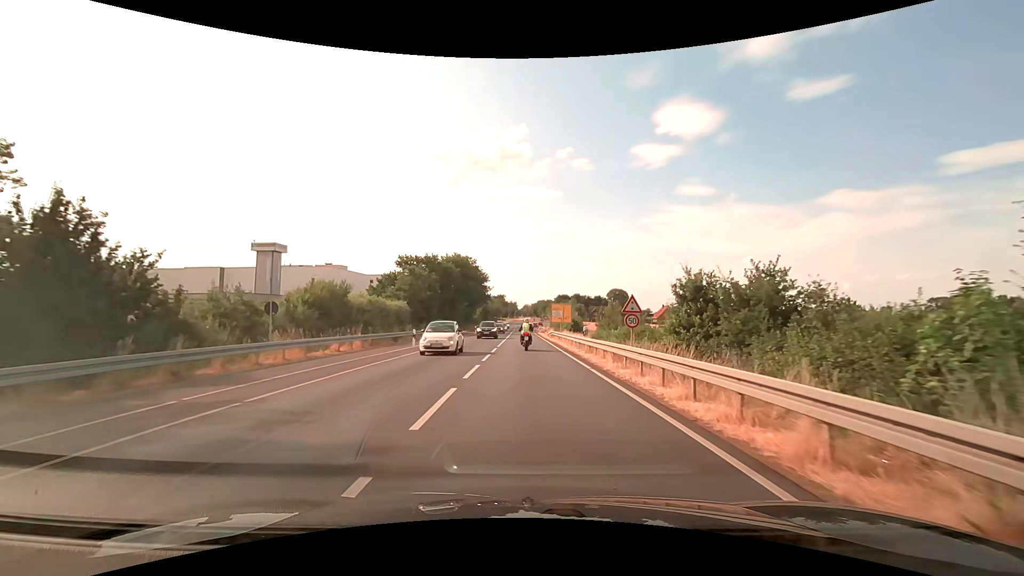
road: secondary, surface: asphalt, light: Day
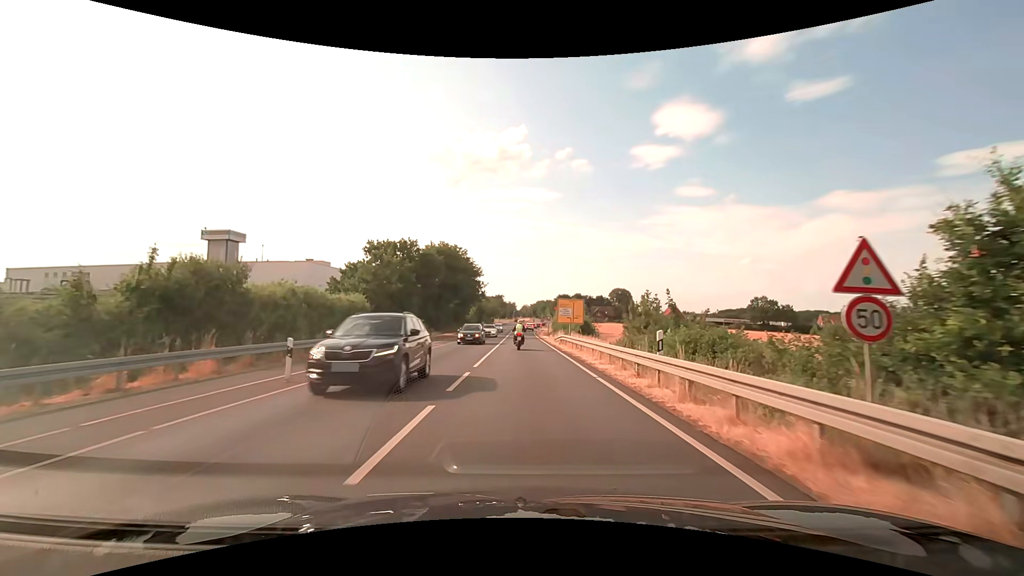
(0.0, +14.0) m; 0°
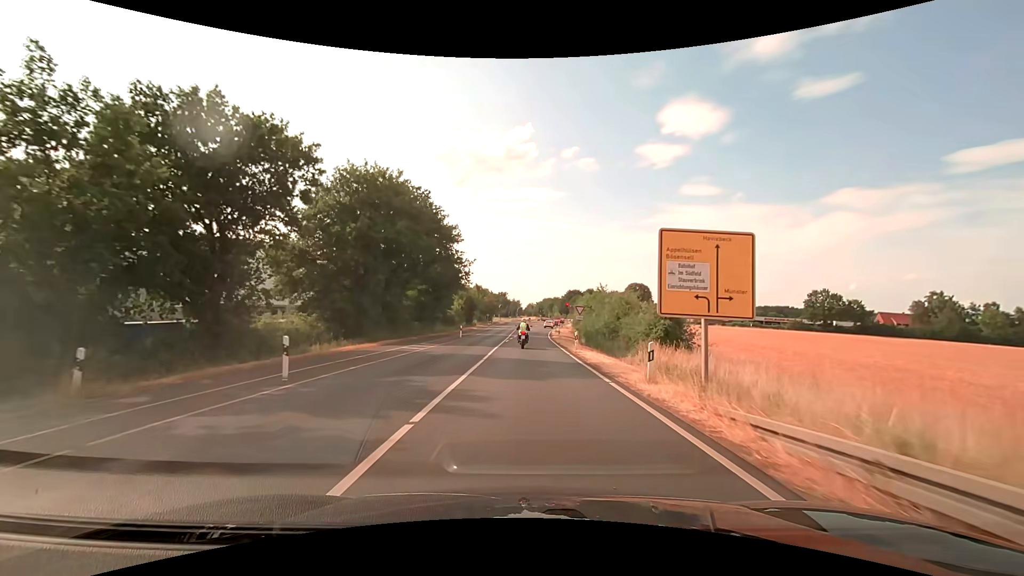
(-0.1, +37.4) m; 0°
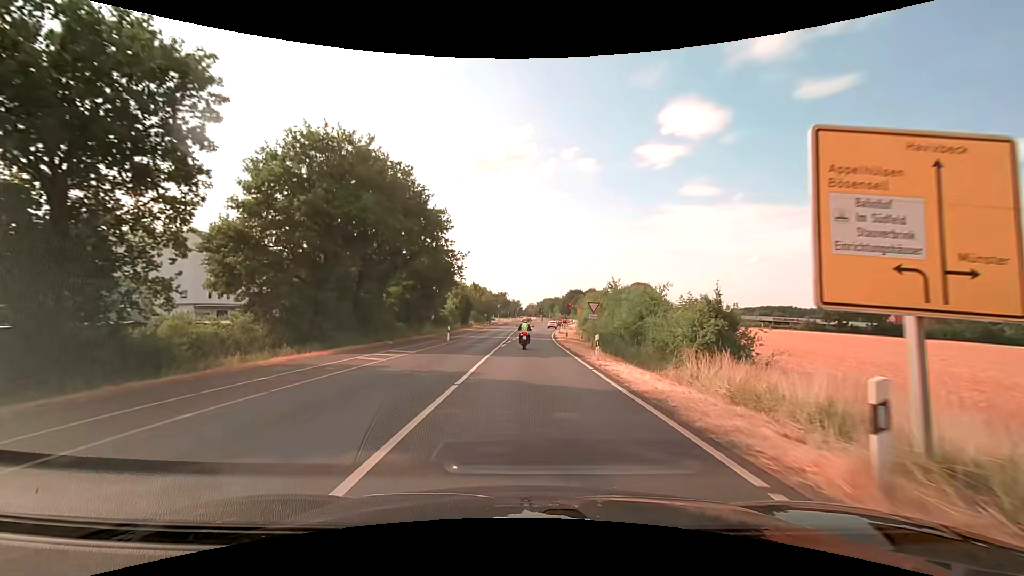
(0.0, +7.7) m; 0°
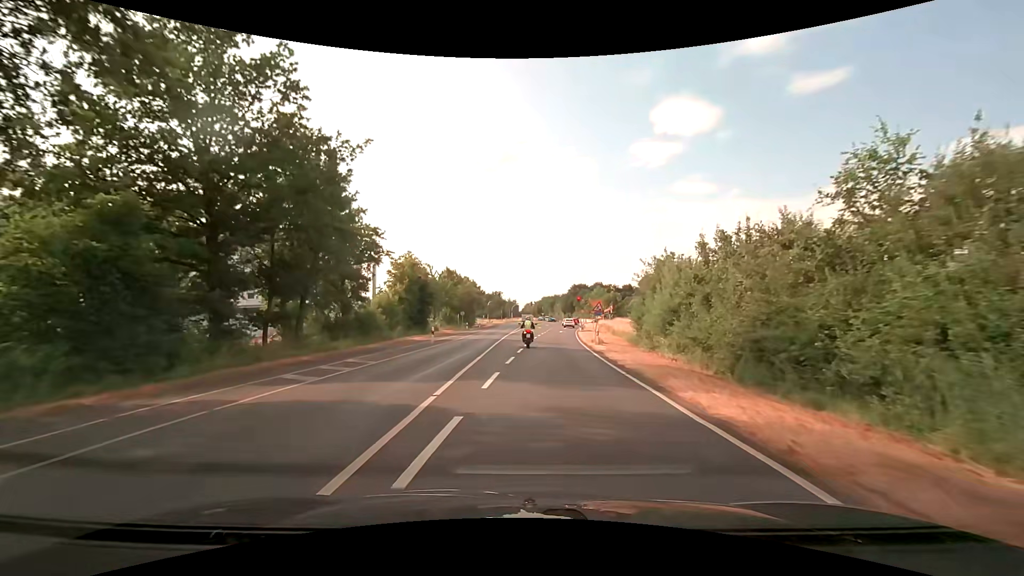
(+0.2, +37.9) m; 0°
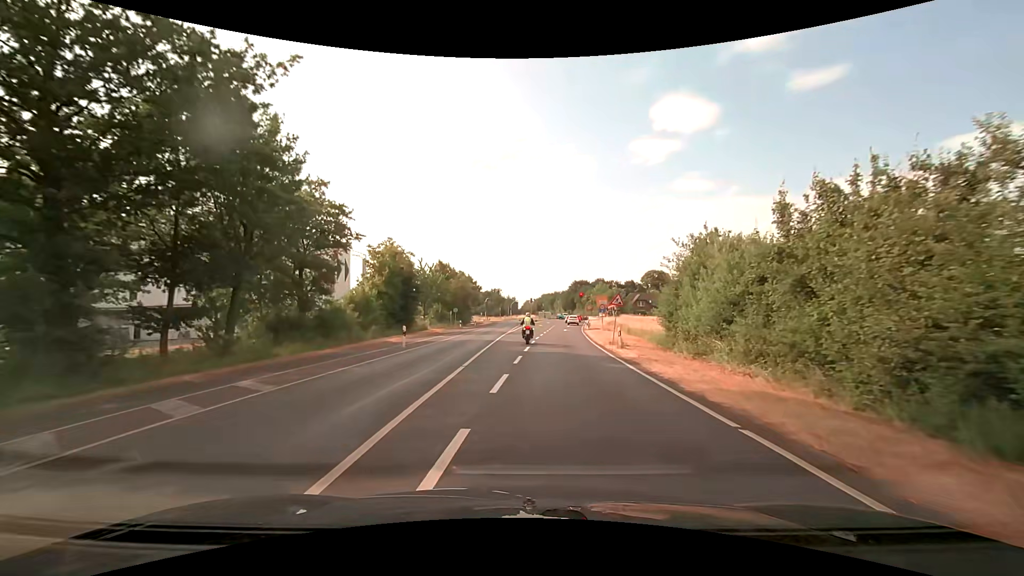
(0.0, +7.2) m; 0°
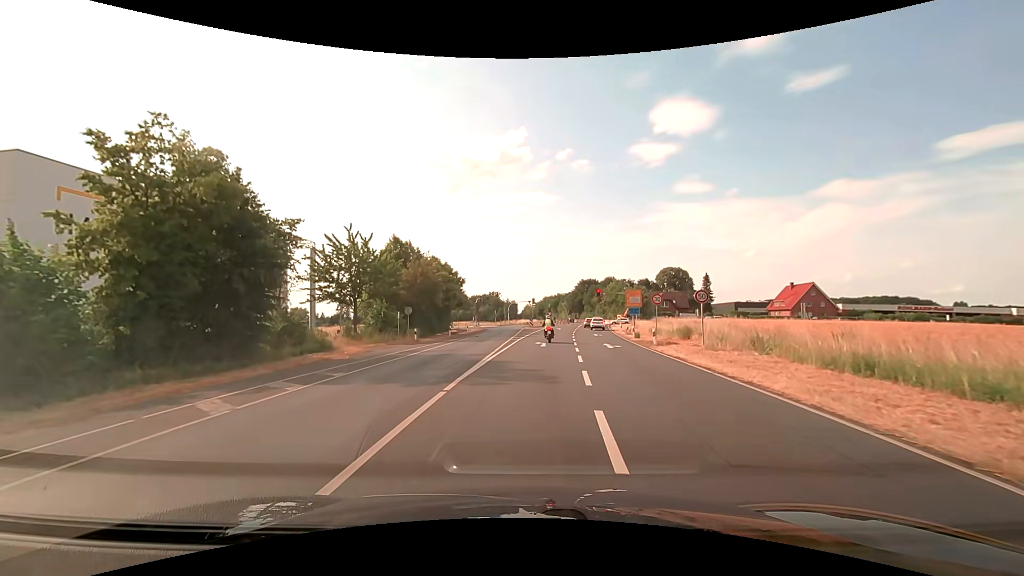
(-0.1, +27.8) m; 0°
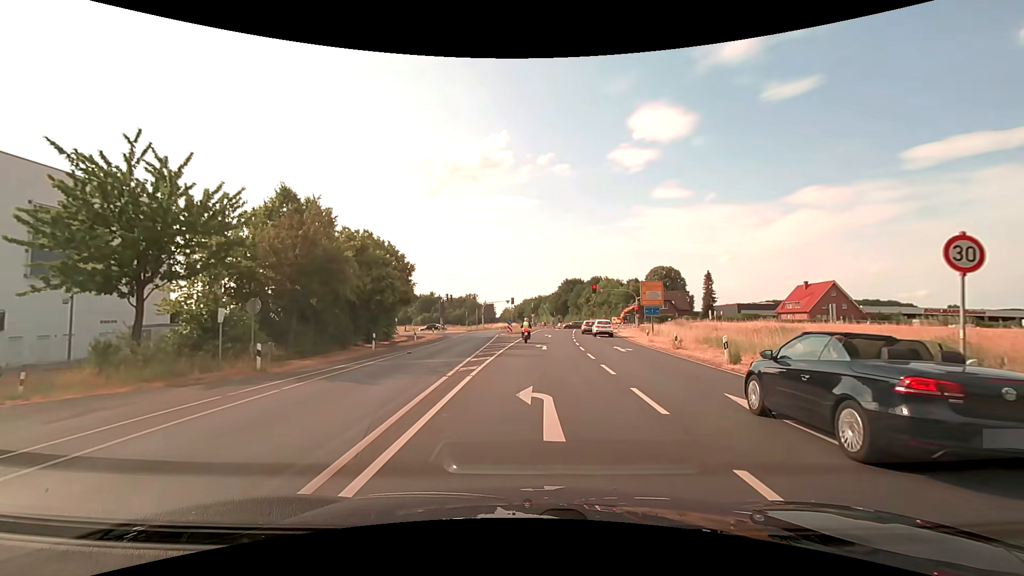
(+0.3, +20.6) m; +2°
(0, +10) (0, +20) (+1, +30) (+1, +40) (+2, +50) (+3, +60) (+5, +70) (+6, +80) (+5, +89) (-2, +97) m
